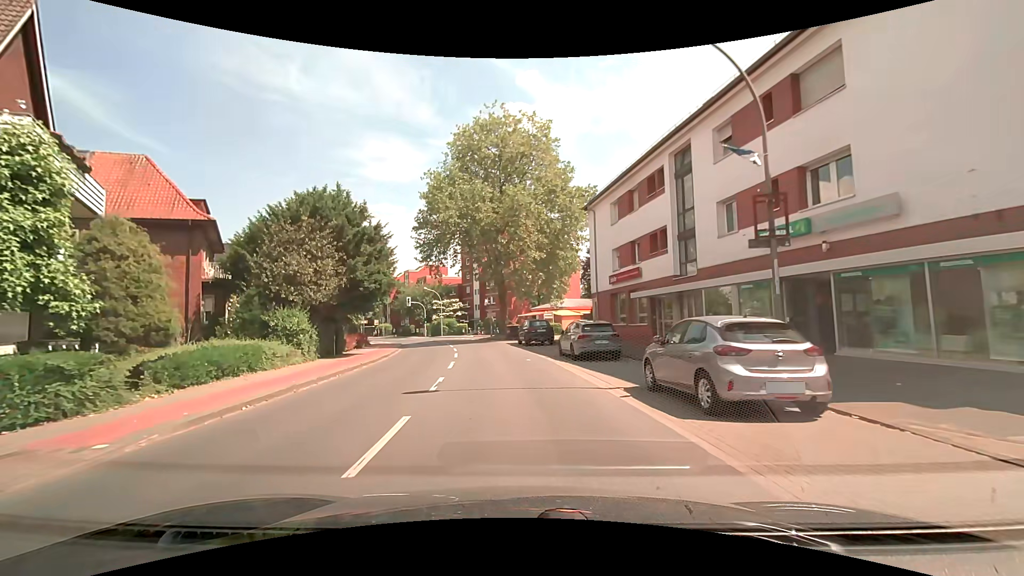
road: secondary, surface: asphalt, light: Day
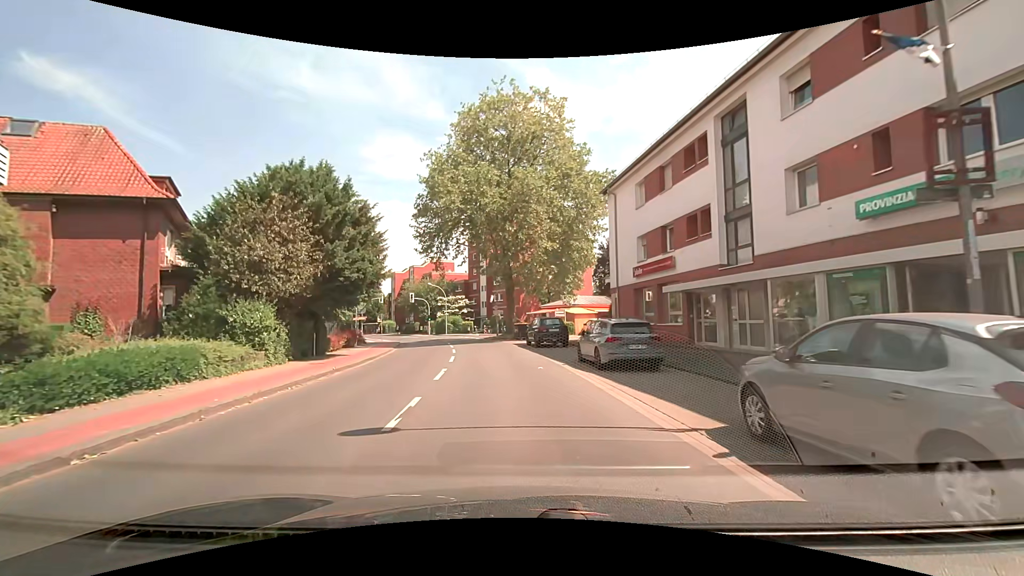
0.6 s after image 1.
(0.0, +4.2) m; -1°
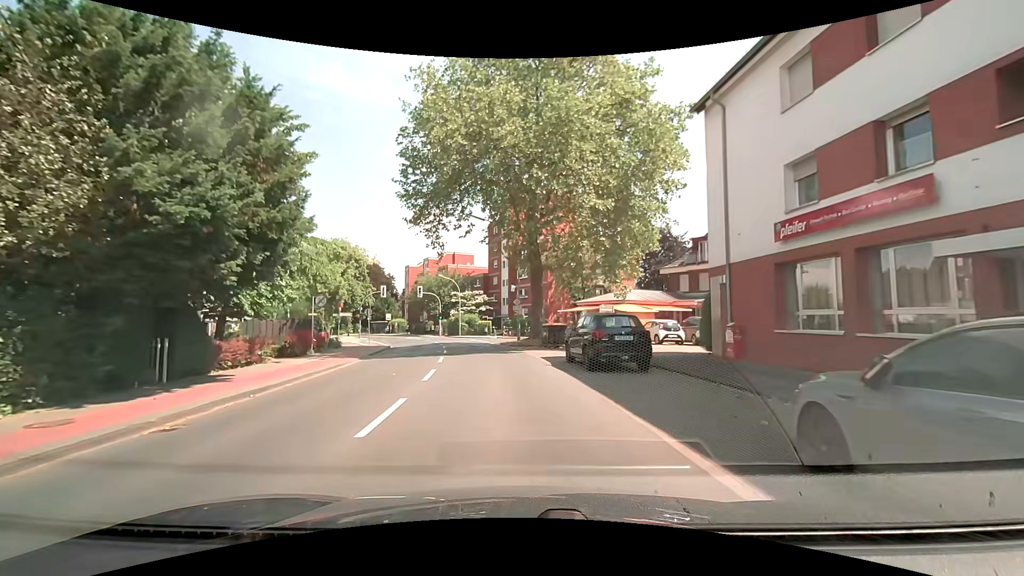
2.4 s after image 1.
(-0.3, +12.6) m; -3°
(0, +10) (-1, +20) (-2, +30) (-4, +40) (-7, +49) (-10, +59) (-14, +68) (-19, +76) (-25, +85) (-31, +93) m
